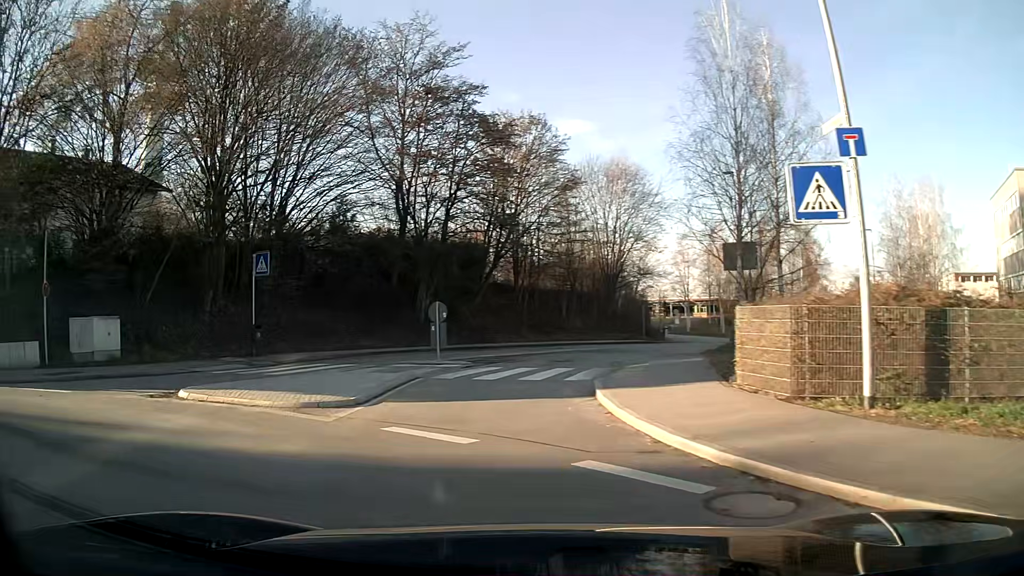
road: tertiary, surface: asphalt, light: Day
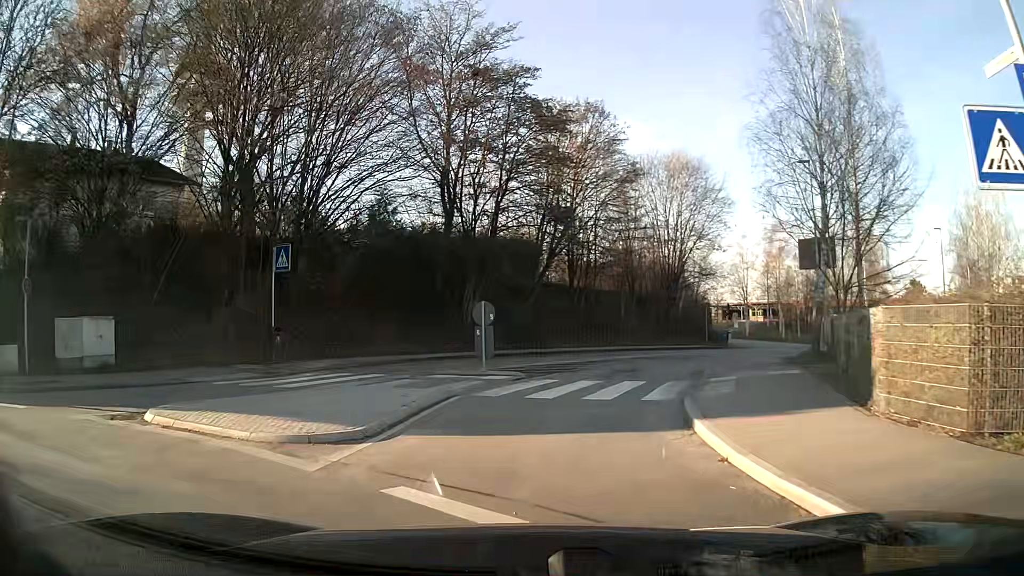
(-0.1, +3.1) m; -3°
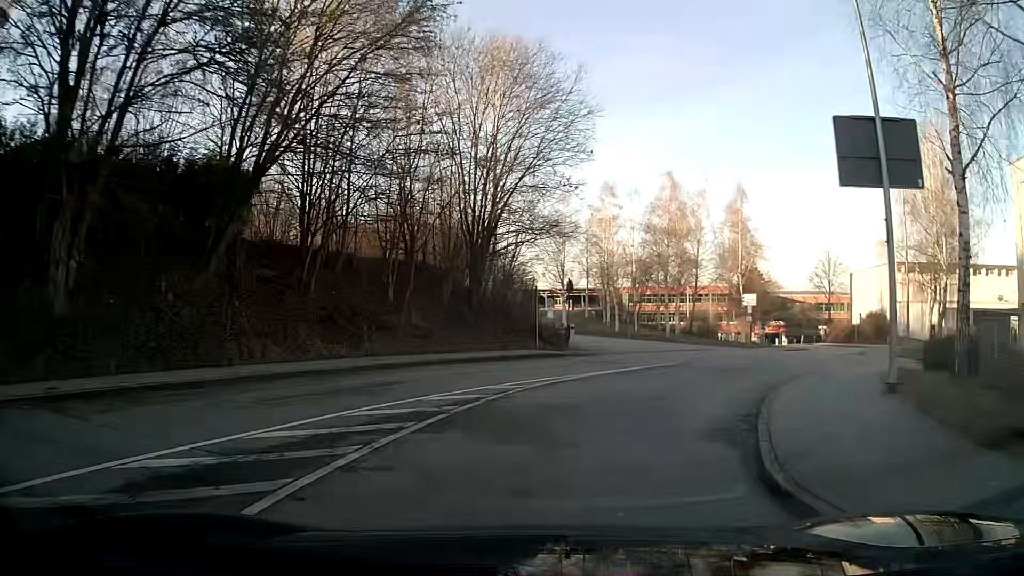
(+2.8, +18.3) m; +20°
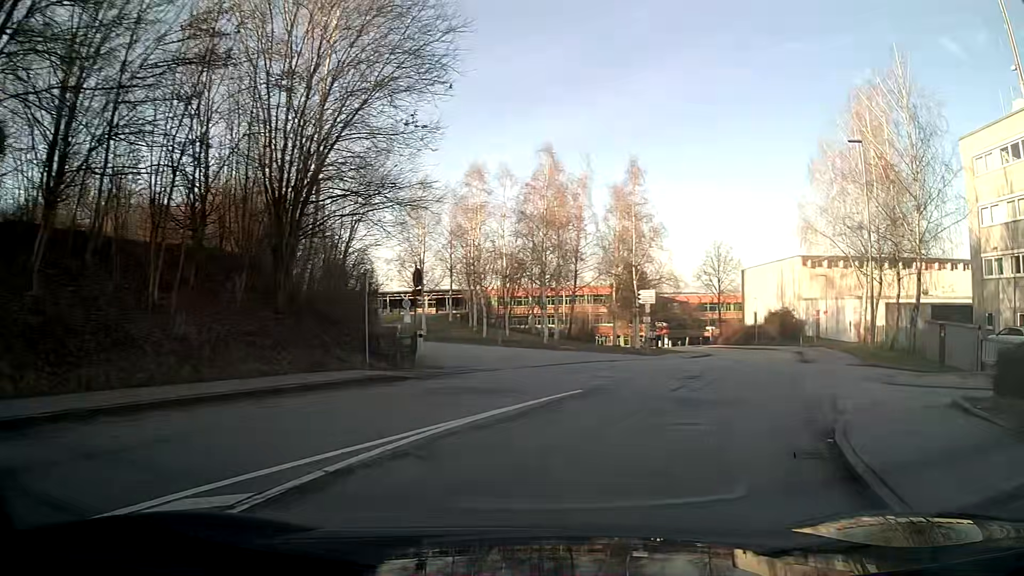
(+0.8, +8.1) m; +12°
(+1, +10) (+5, +19) (+8, +29) (+12, +38) (+14, +48) (+15, +58) (+16, +68) (+16, +78) (+17, +88) (+15, +97) m
